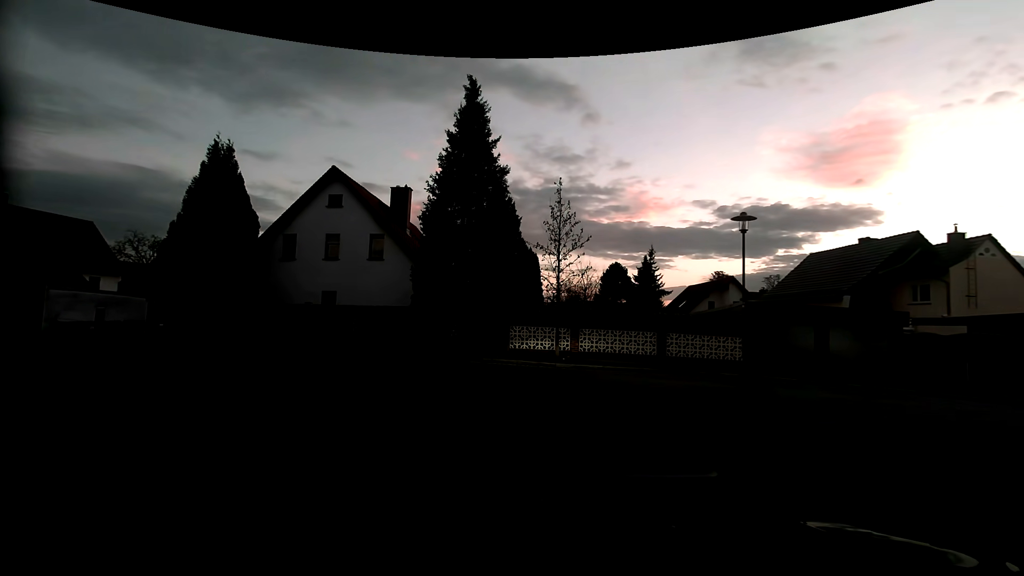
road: residential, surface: asphalt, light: Dusk
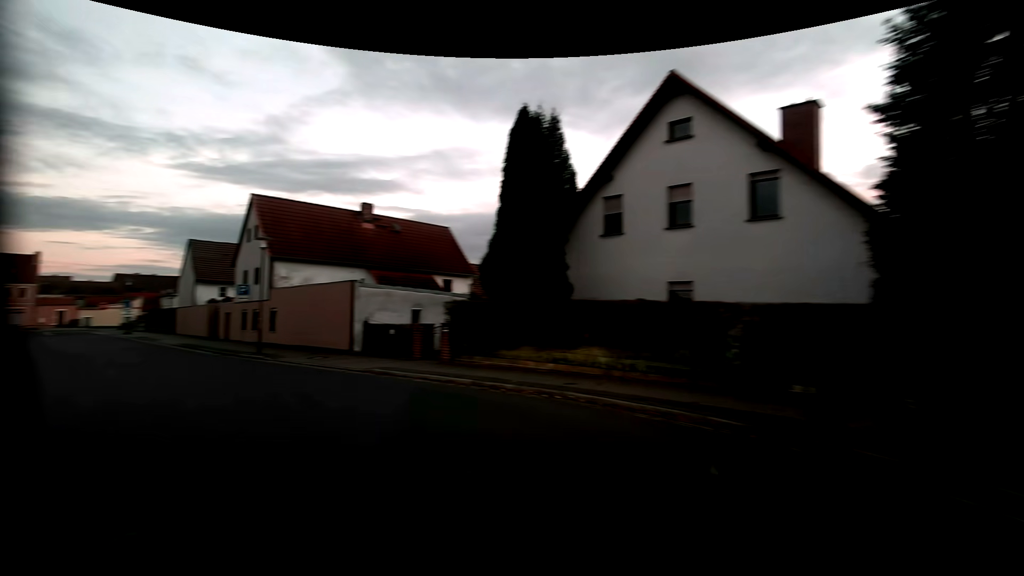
(-2.9, +11.4) m; -41°
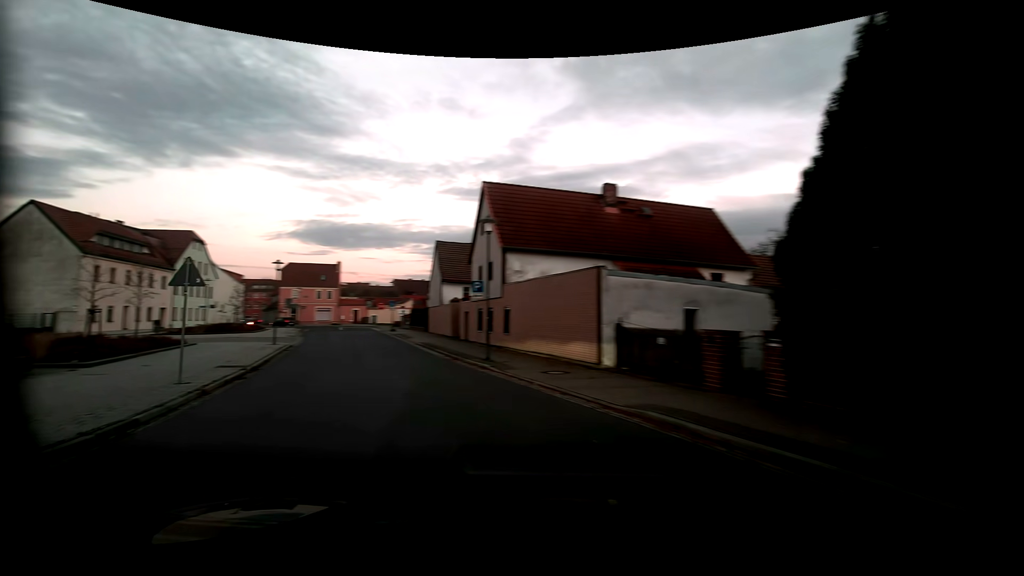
(-1.6, +6.5) m; -26°
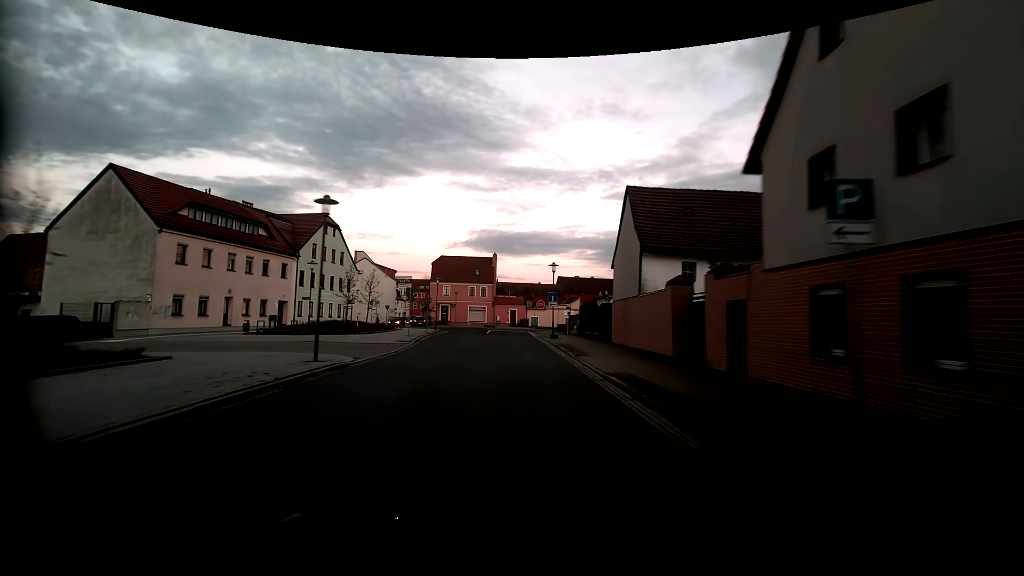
(-4.4, +18.0) m; -18°
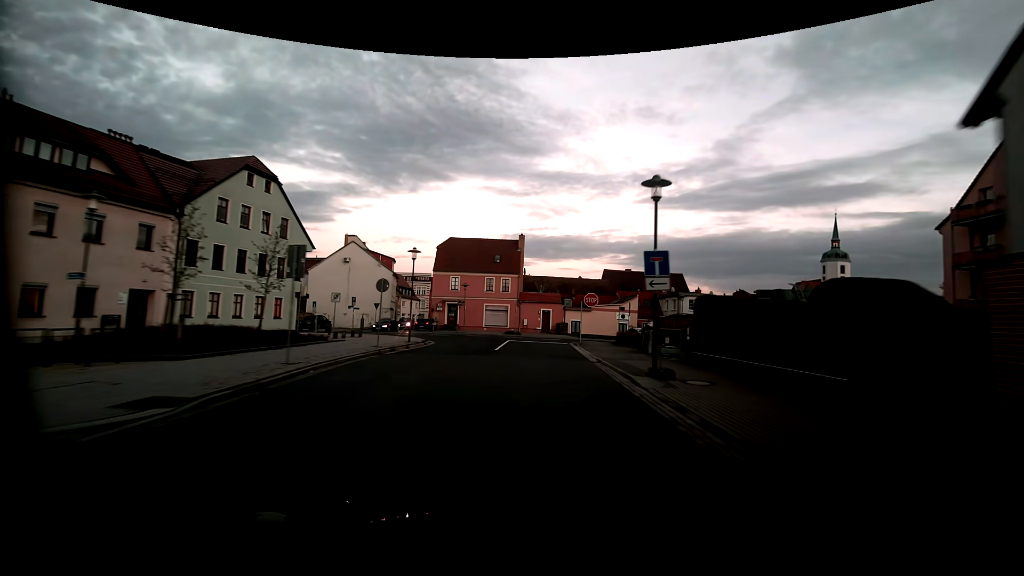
(-1.1, +20.5) m; -4°
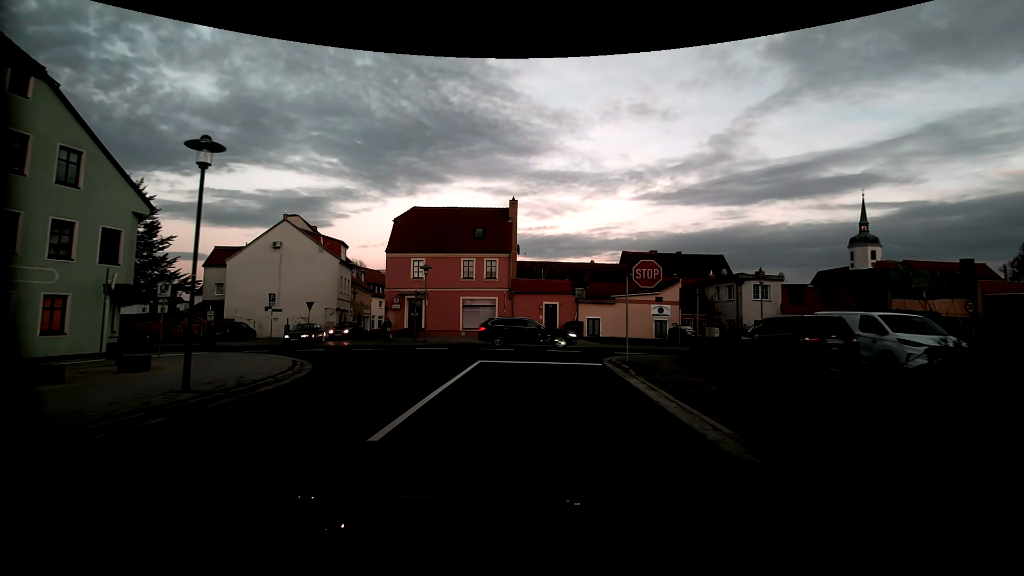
(0.0, +16.6) m; 0°
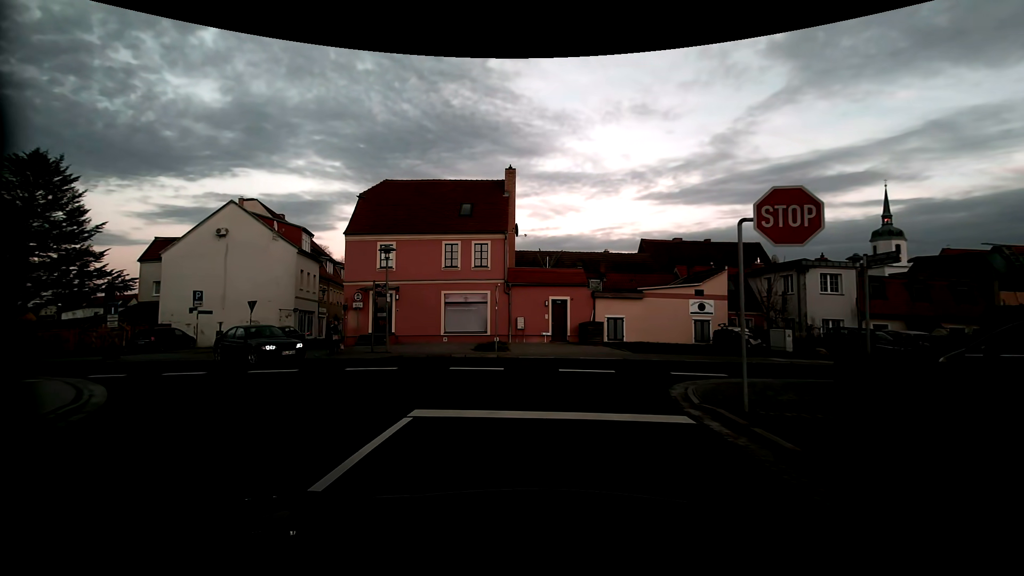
(-0.1, +8.5) m; -1°
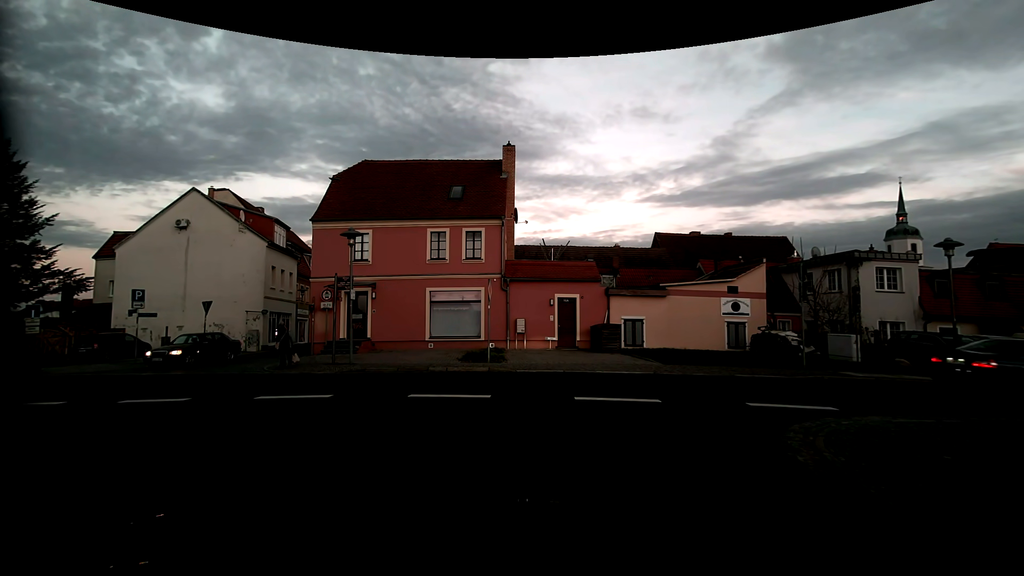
(0.0, +4.2) m; -1°
